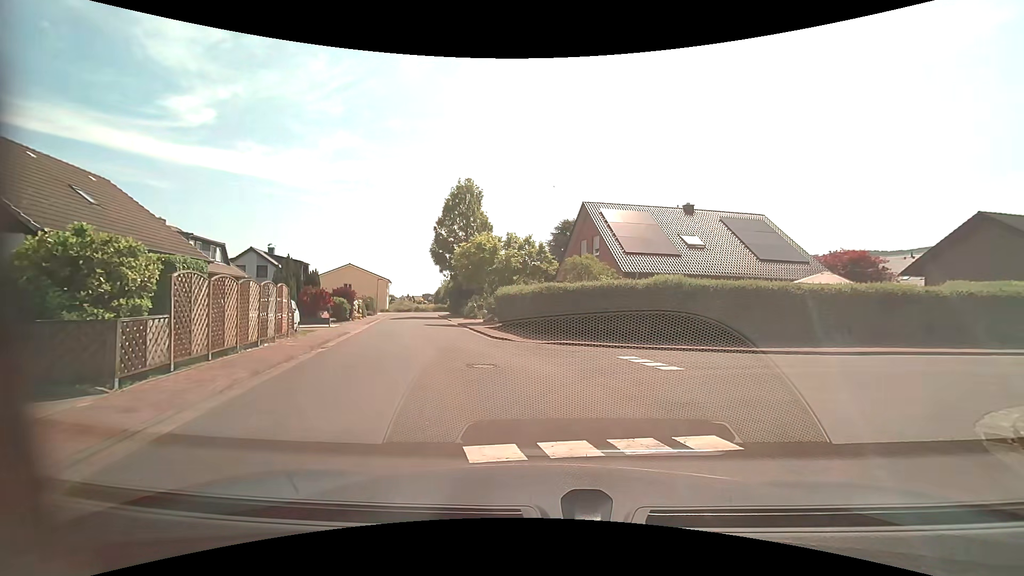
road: residential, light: Day
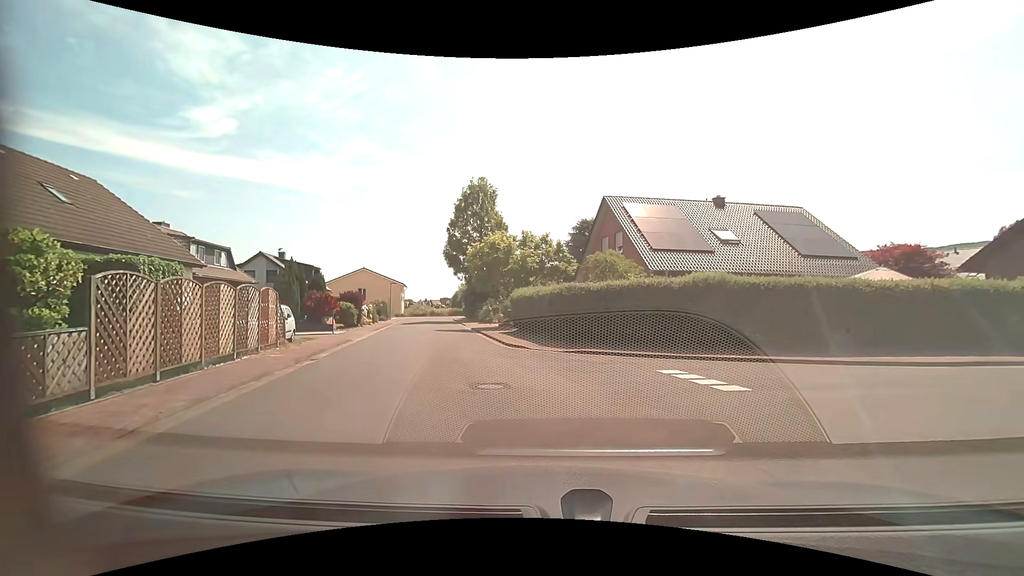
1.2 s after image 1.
(0.0, +2.4) m; -2°
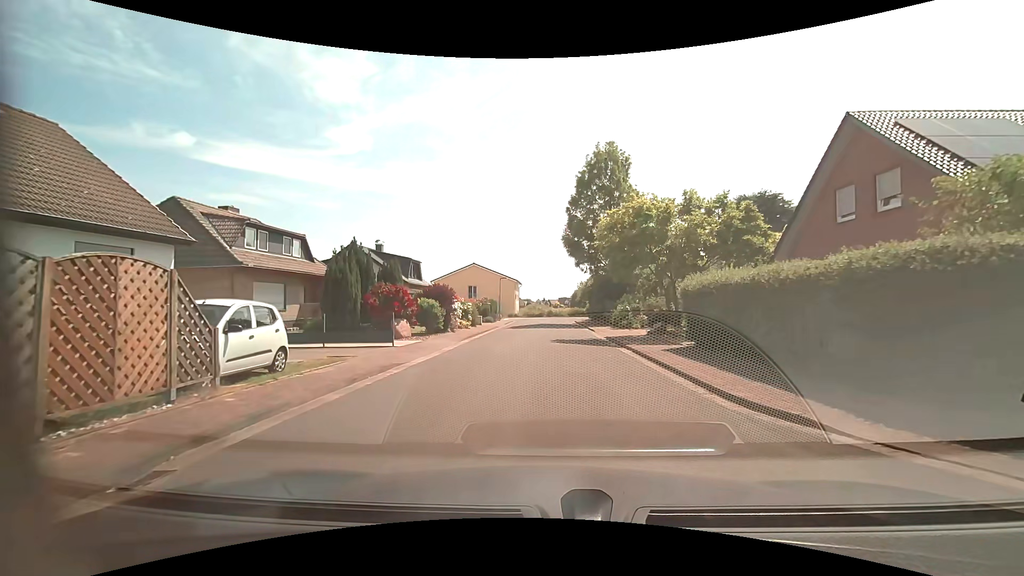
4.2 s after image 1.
(-2.2, +11.3) m; -15°
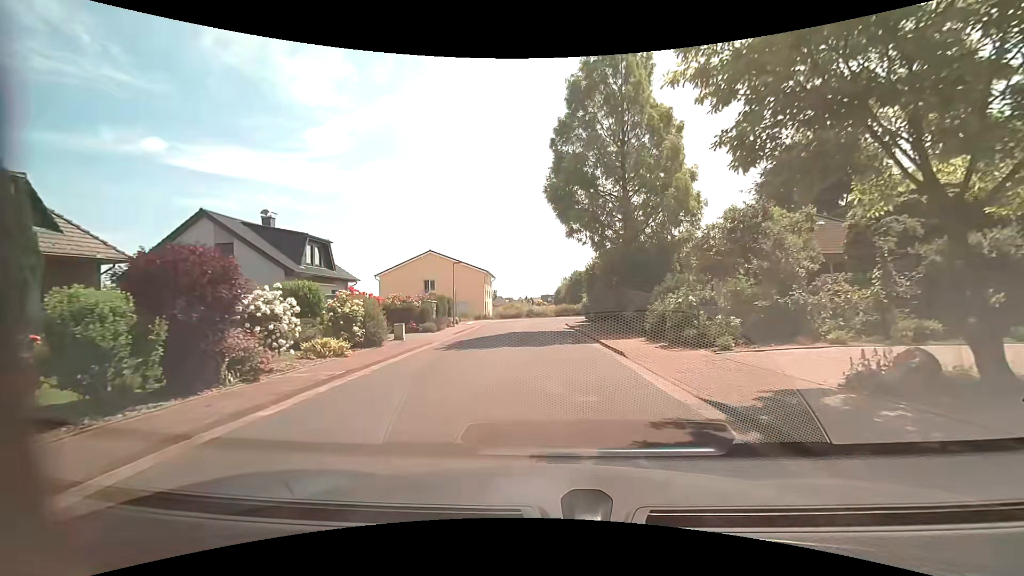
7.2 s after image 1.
(+0.5, +17.6) m; +2°
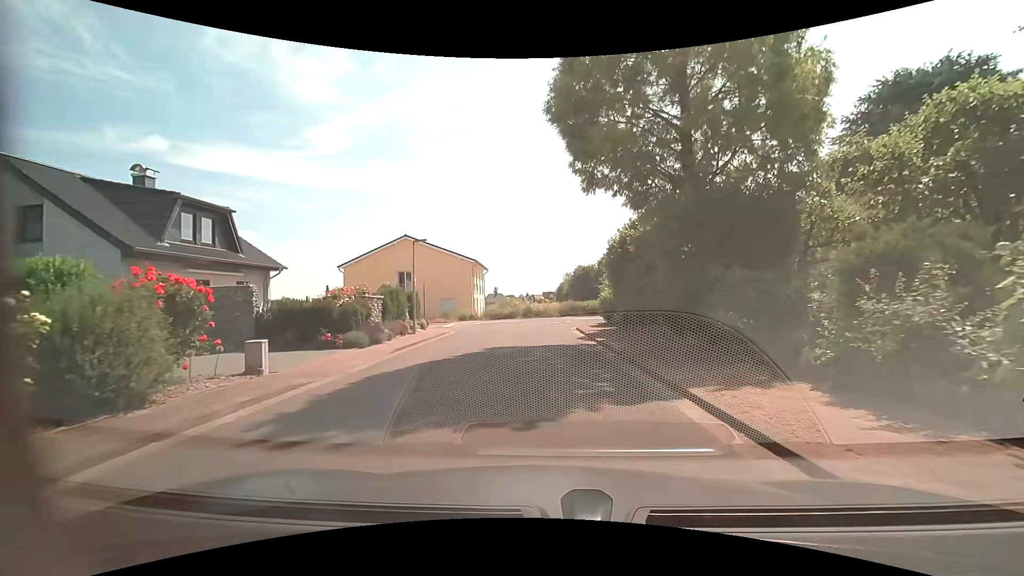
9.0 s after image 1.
(0.0, +10.9) m; +1°
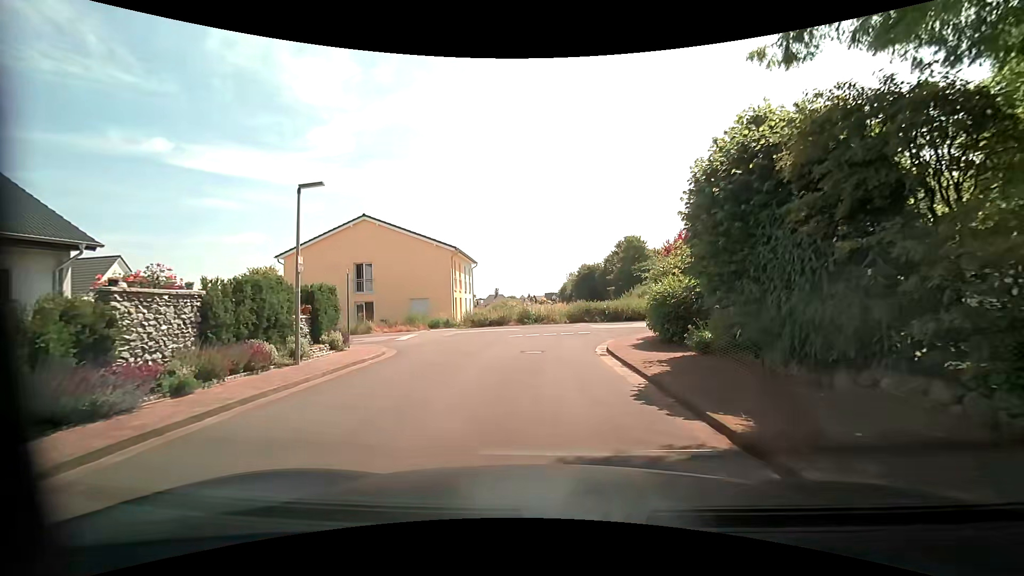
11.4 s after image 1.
(-0.2, +11.5) m; -1°
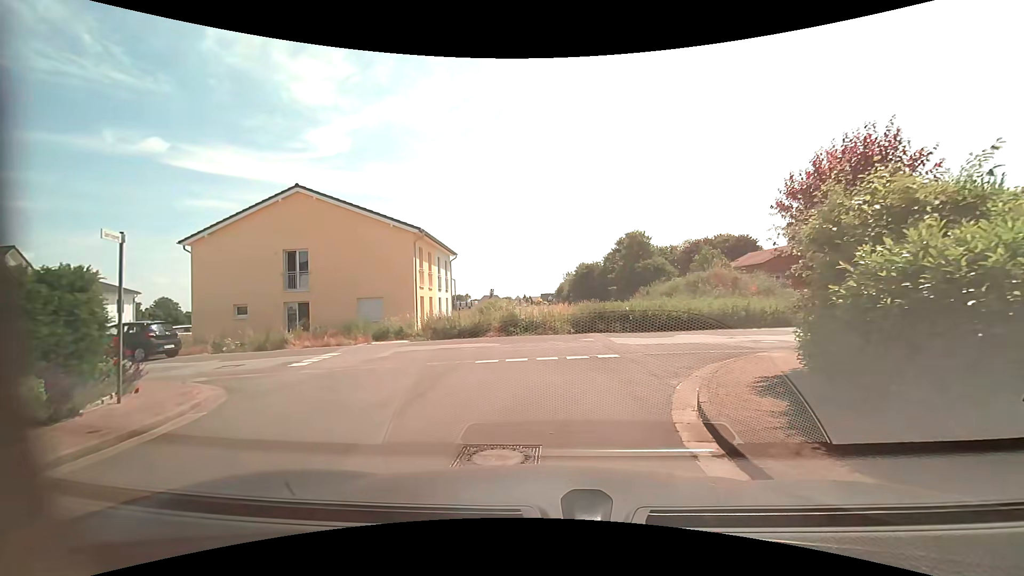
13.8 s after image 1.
(0.0, +9.2) m; +2°
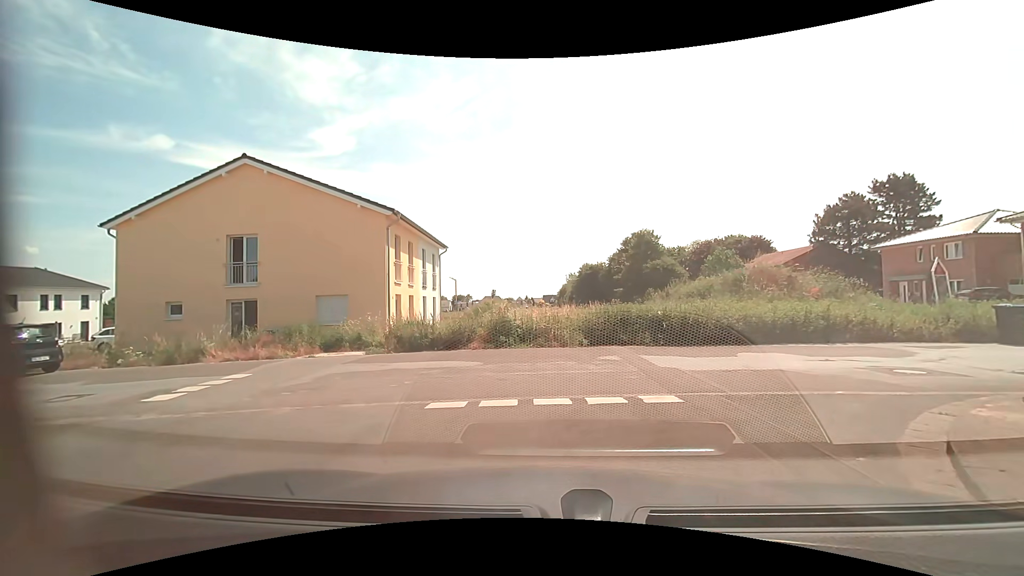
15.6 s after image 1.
(-0.2, +5.1) m; -2°
